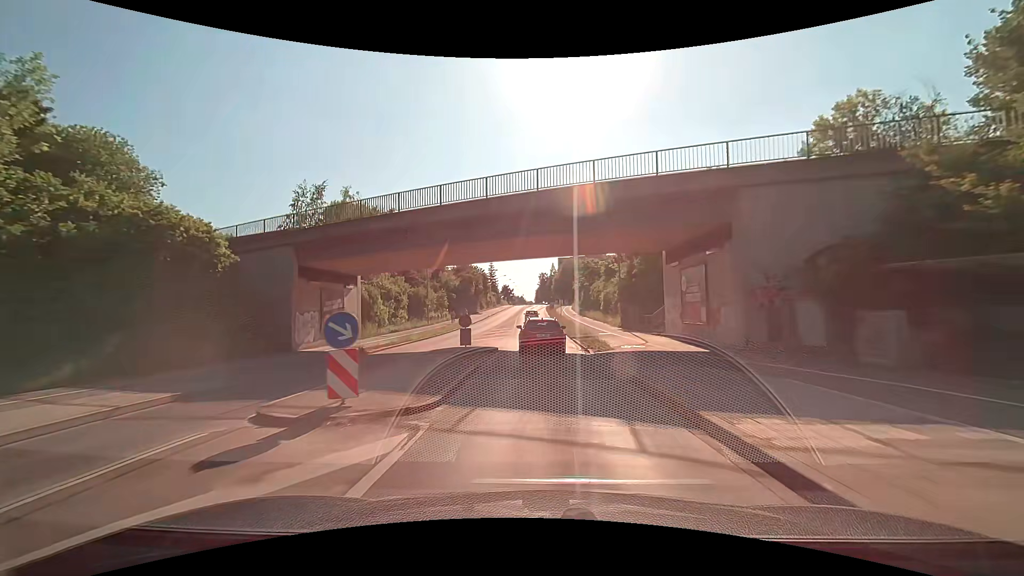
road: tertiary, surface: asphalt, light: Day
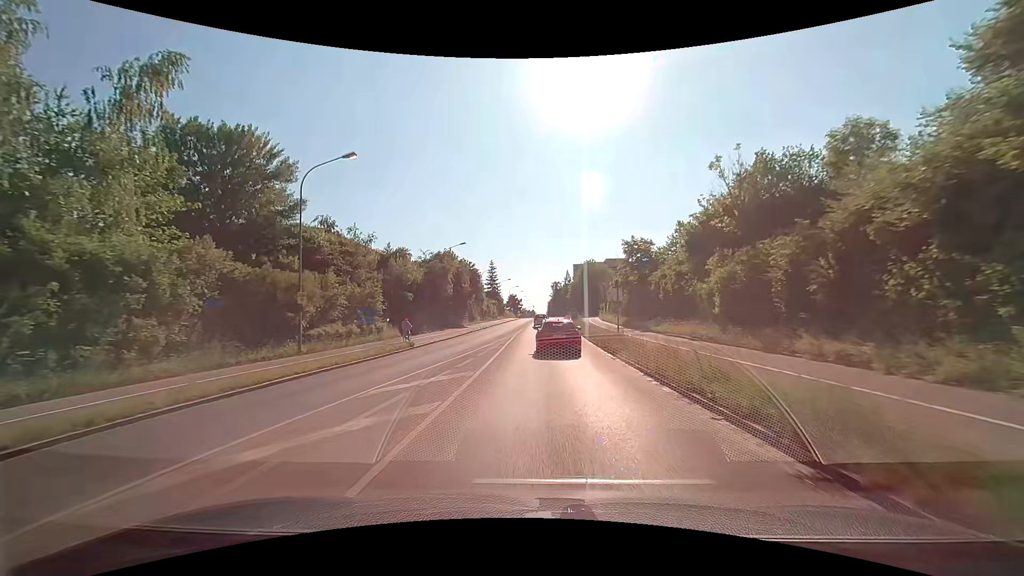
(-0.3, +36.2) m; 0°
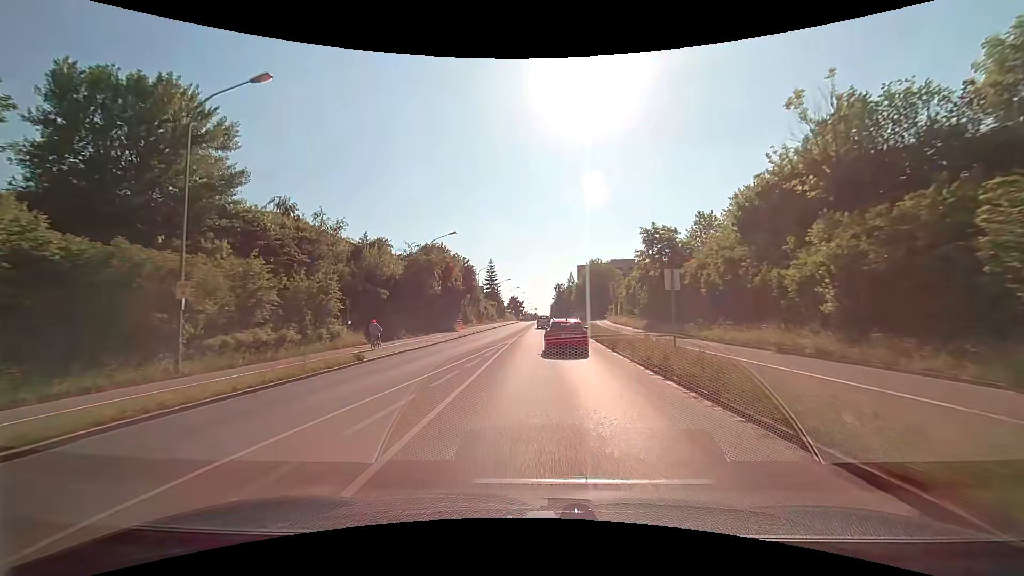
(-0.1, +9.3) m; -1°
(0, +10) (0, +20) (0, +30) (0, +40) (+1, +50) (+1, +60) (+1, +70) (+1, +80) (+2, +90) (+2, +100) m
